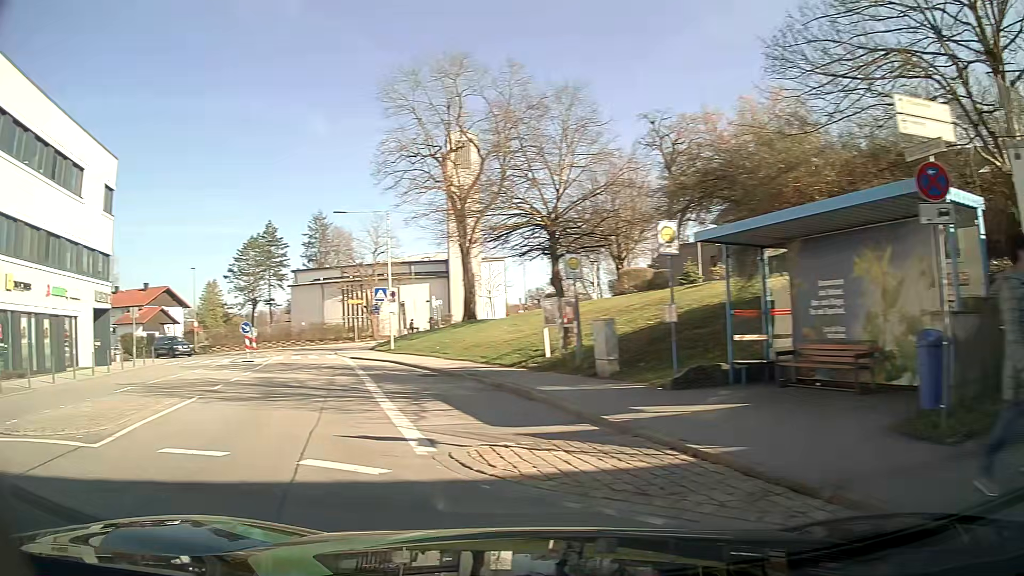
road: unclassified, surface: asphalt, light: Day
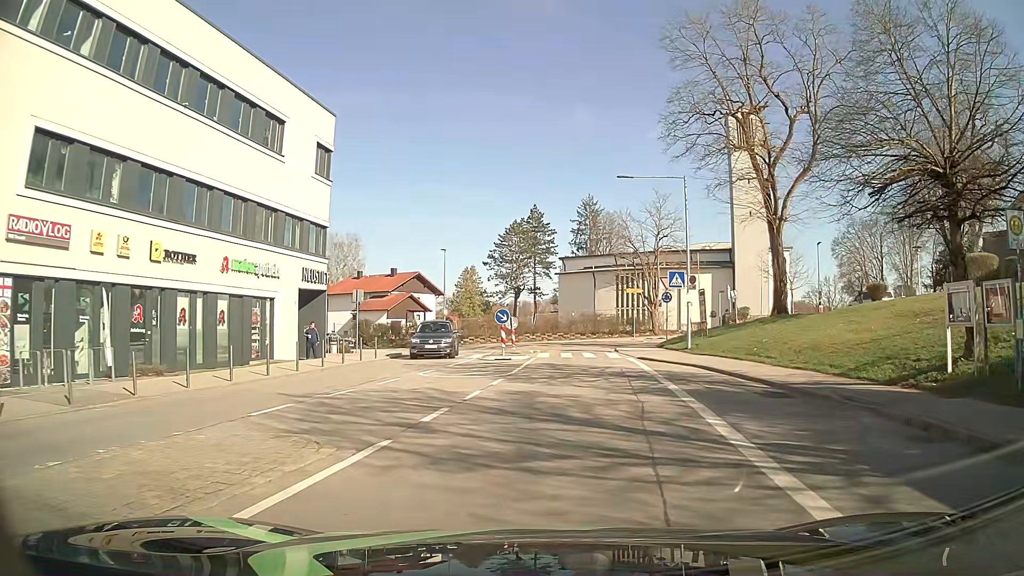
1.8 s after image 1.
(-2.3, +7.4) m; -23°
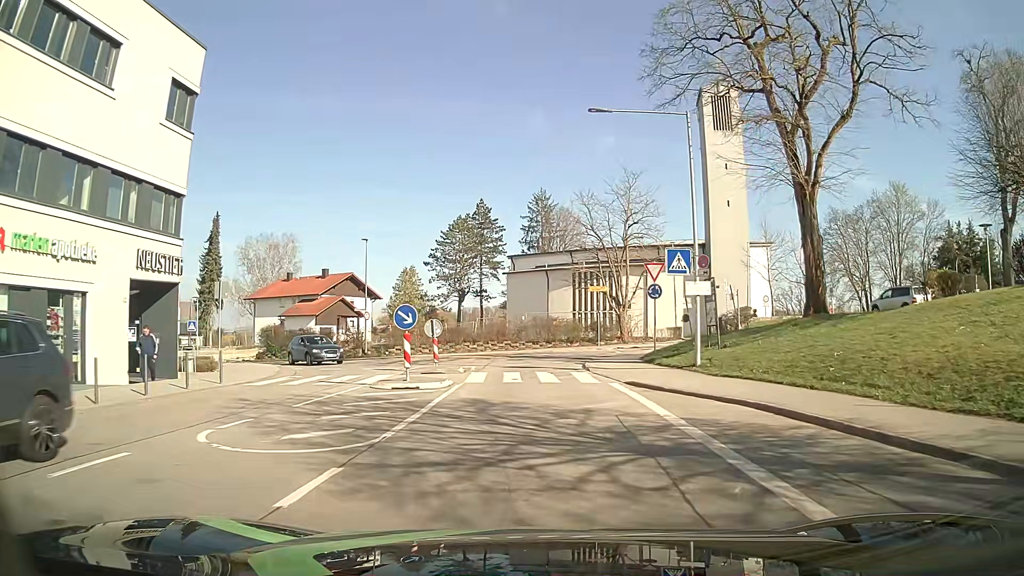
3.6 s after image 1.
(+0.5, +10.6) m; +4°
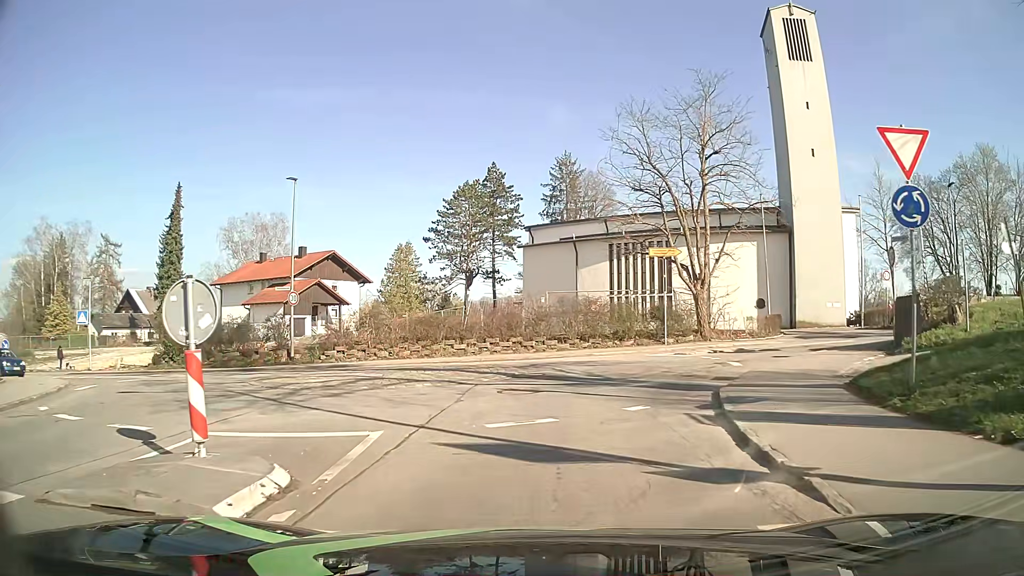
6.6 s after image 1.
(0.0, +17.3) m; -2°
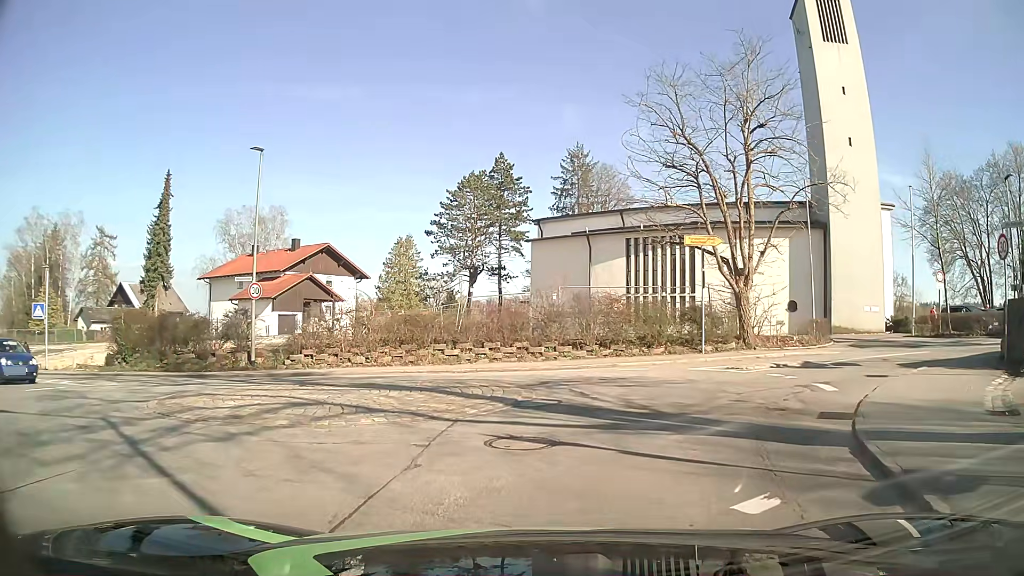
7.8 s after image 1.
(-0.1, +4.7) m; 0°
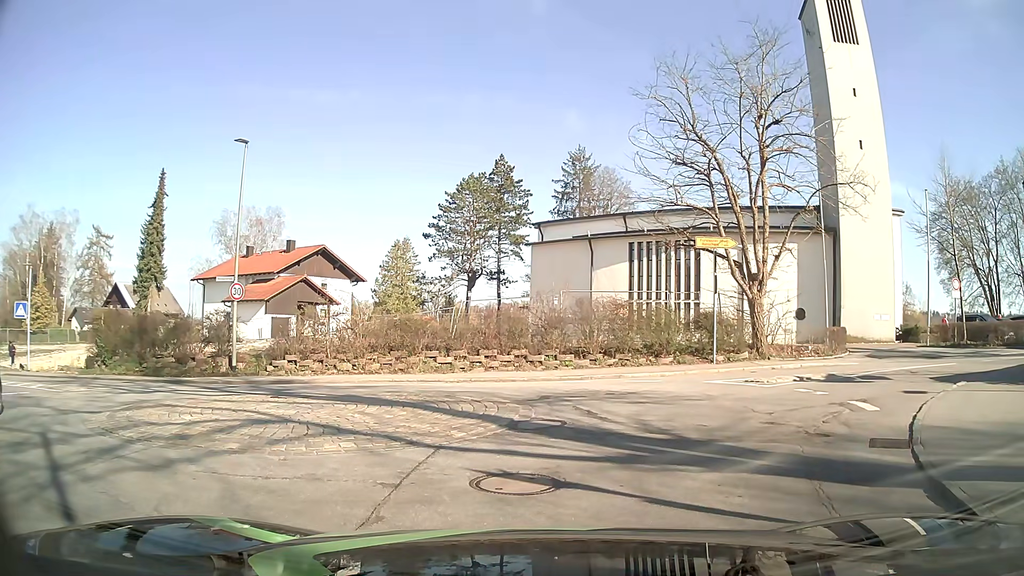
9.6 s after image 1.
(0.0, +1.4) m; 0°
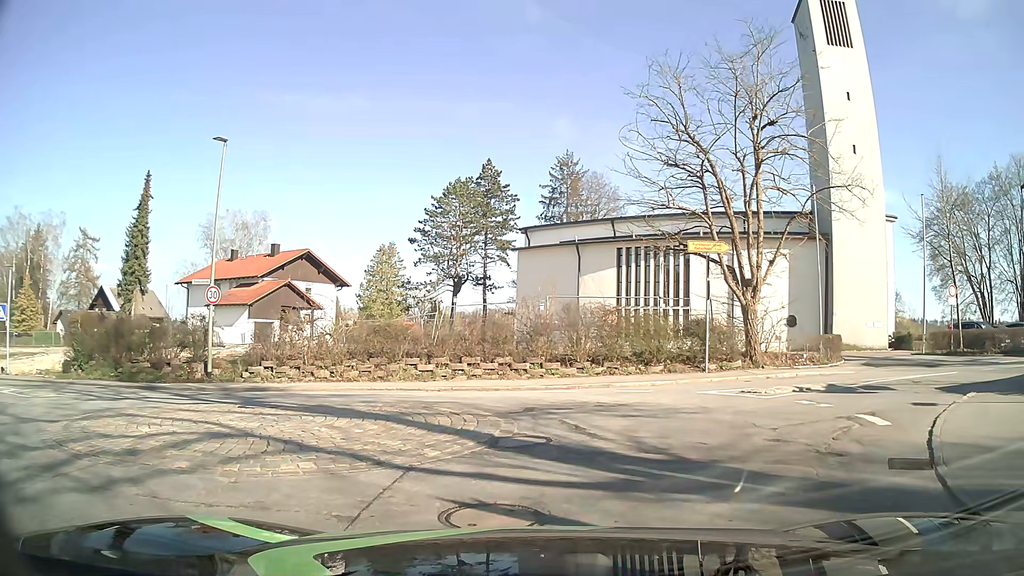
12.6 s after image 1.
(0.0, +1.0) m; 0°
